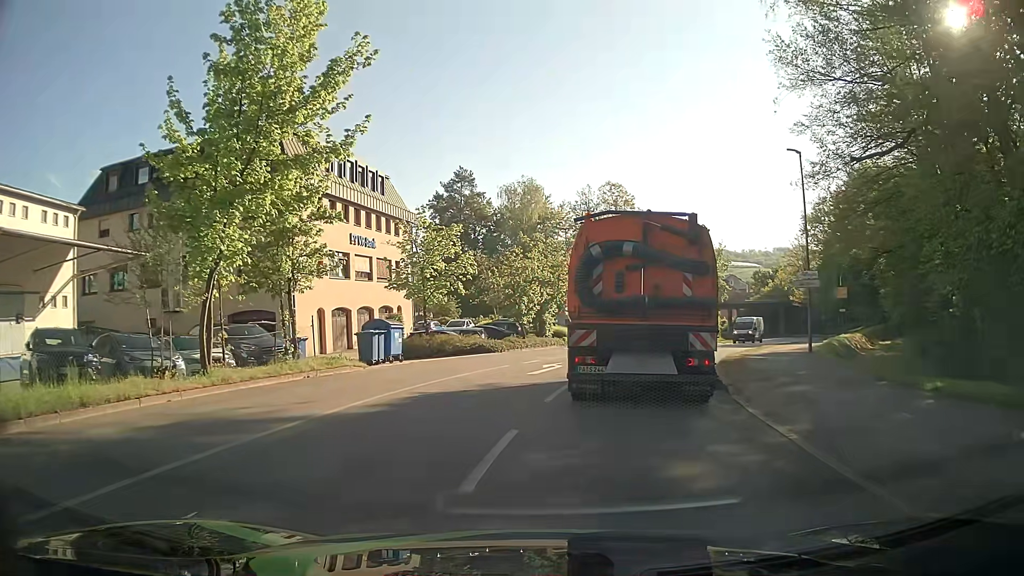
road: unclassified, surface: asphalt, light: Day
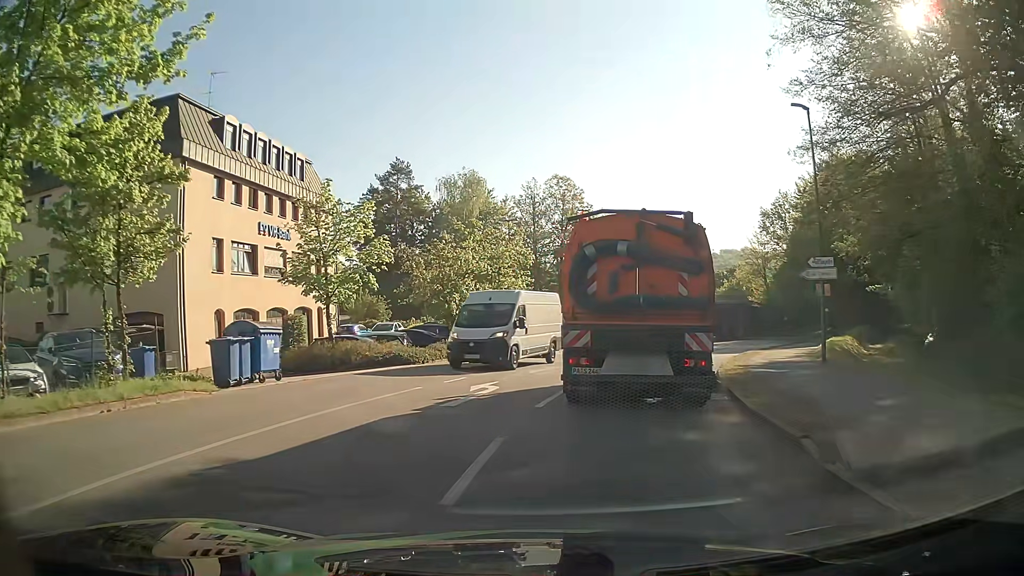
(+0.3, +6.5) m; +4°
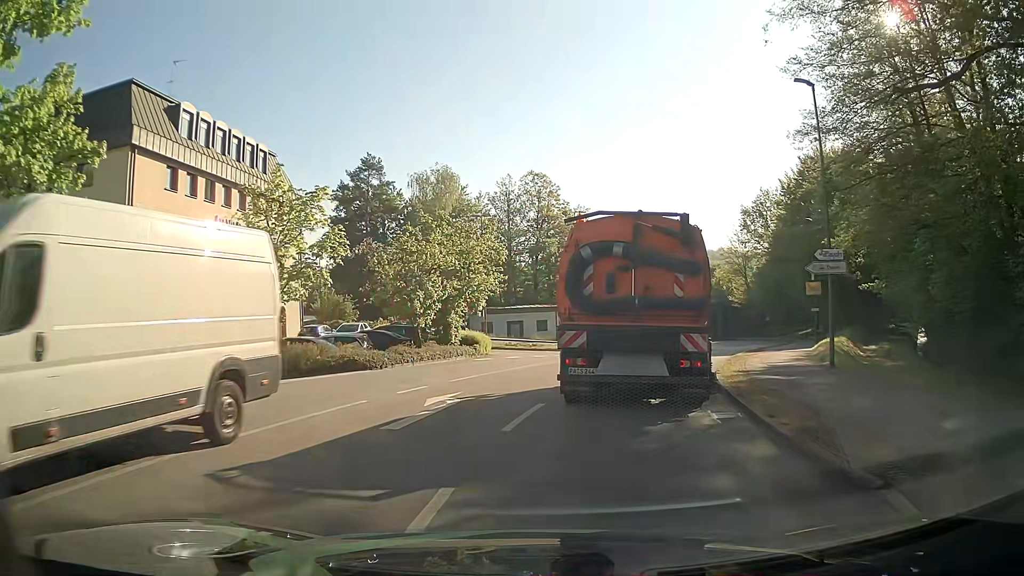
(0.0, +2.5) m; +2°
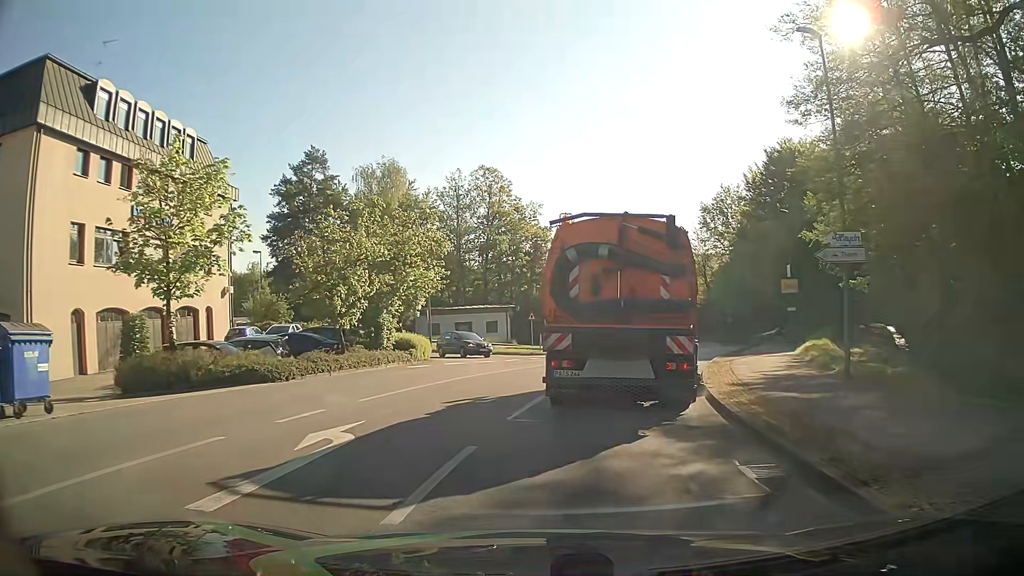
(+0.2, +4.0) m; +4°
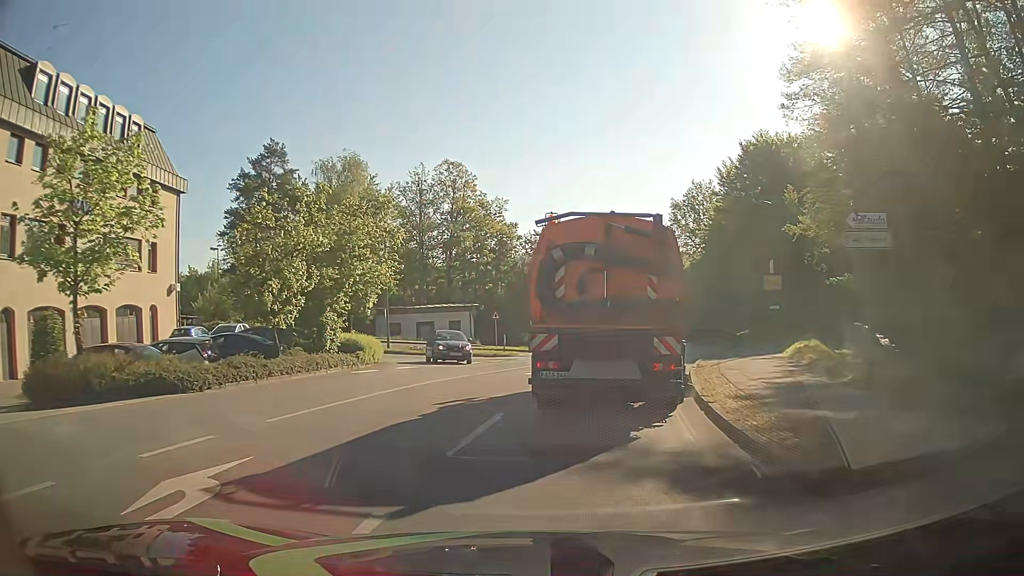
(+0.1, +2.8) m; +3°
